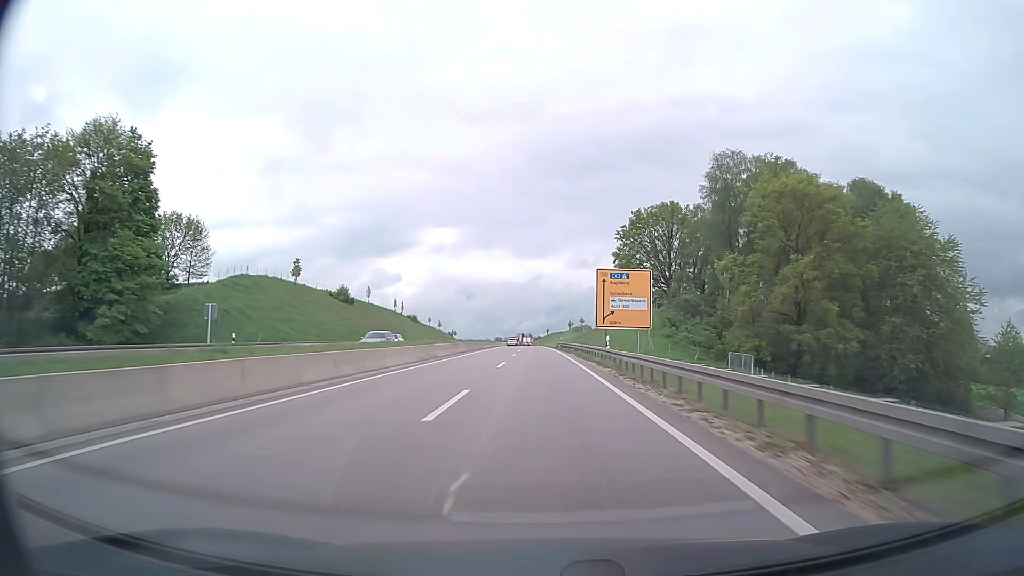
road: trunk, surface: asphalt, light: Day
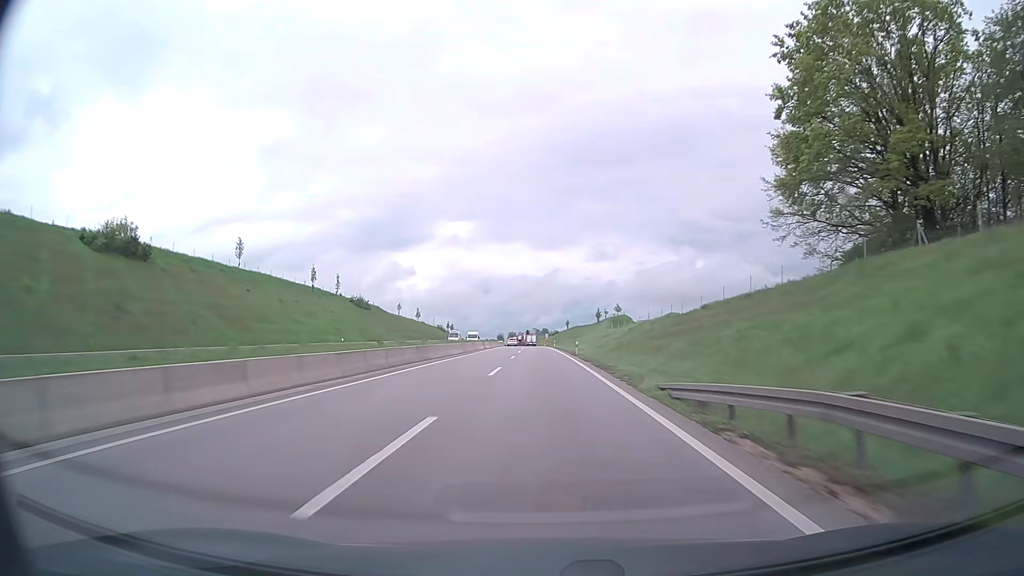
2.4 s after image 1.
(-0.9, +77.6) m; -1°
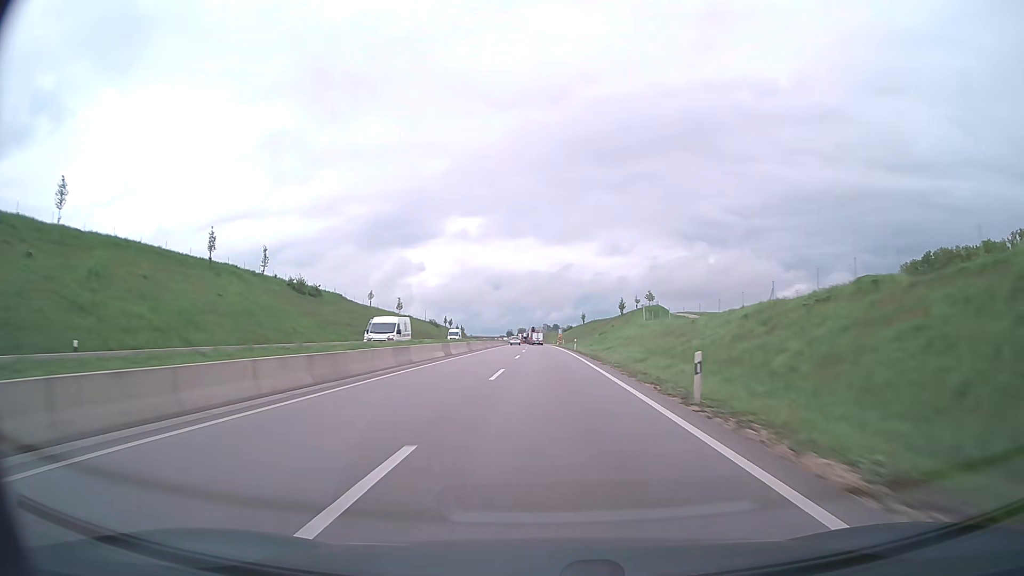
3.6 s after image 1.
(-0.3, +38.9) m; -1°
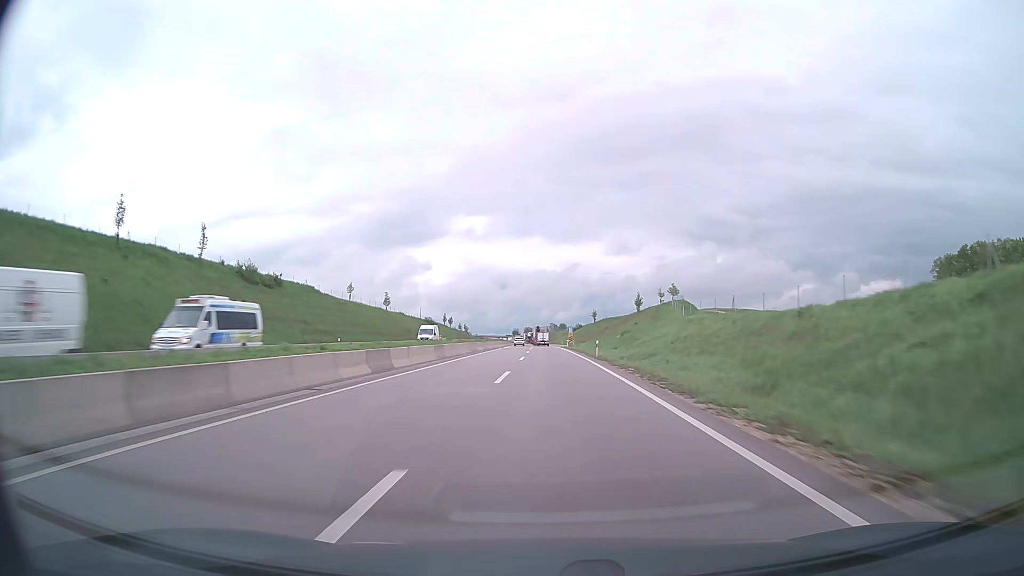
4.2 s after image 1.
(-0.1, +19.4) m; -1°
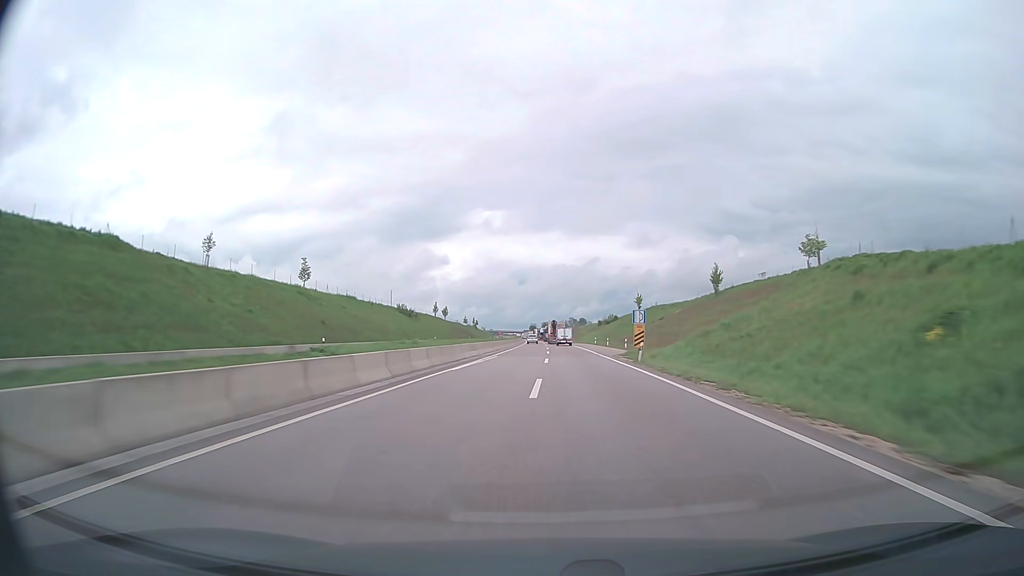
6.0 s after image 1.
(-0.8, +58.4) m; -1°
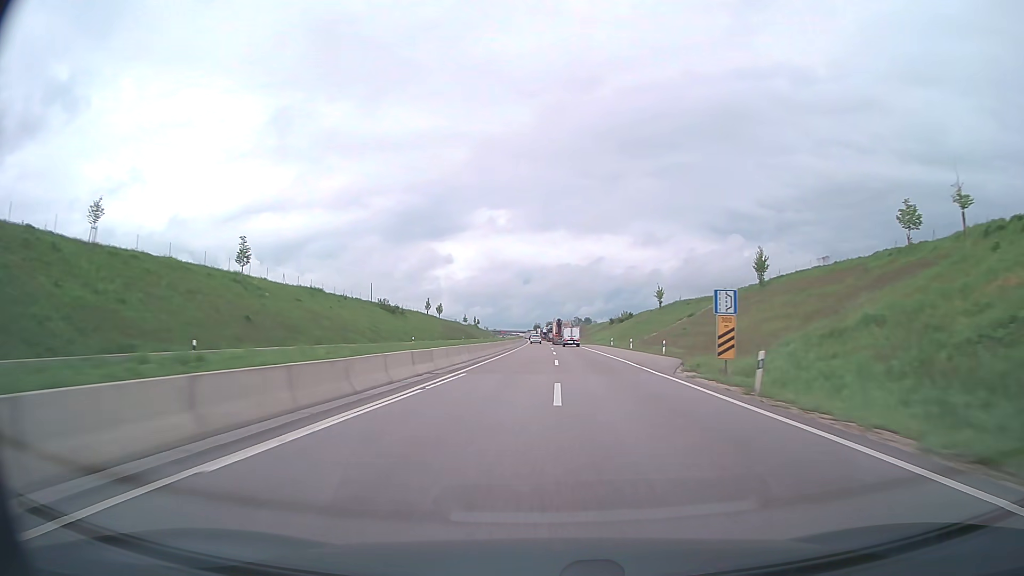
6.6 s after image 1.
(-0.1, +19.5) m; 0°
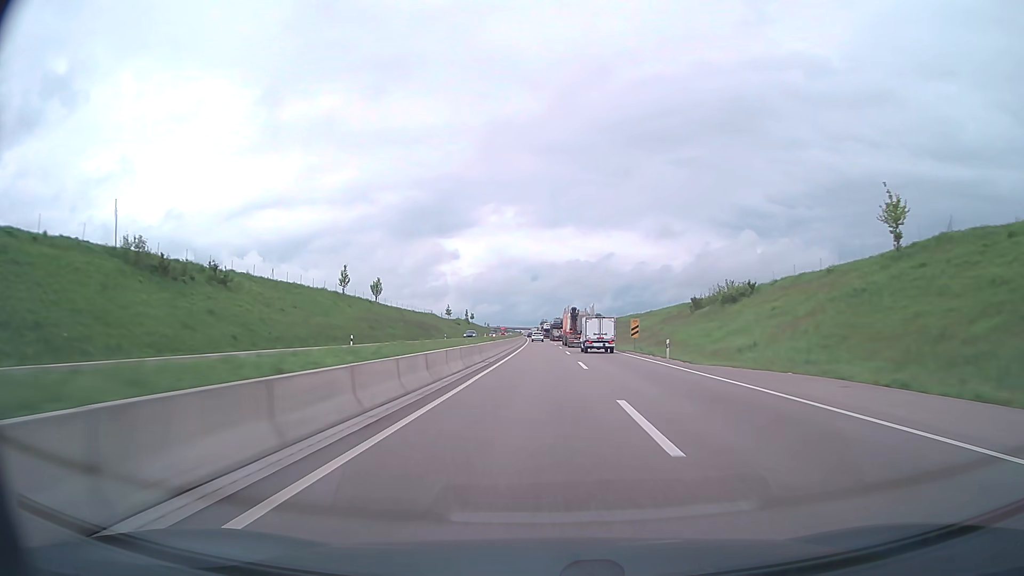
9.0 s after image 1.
(-0.5, +77.9) m; -1°
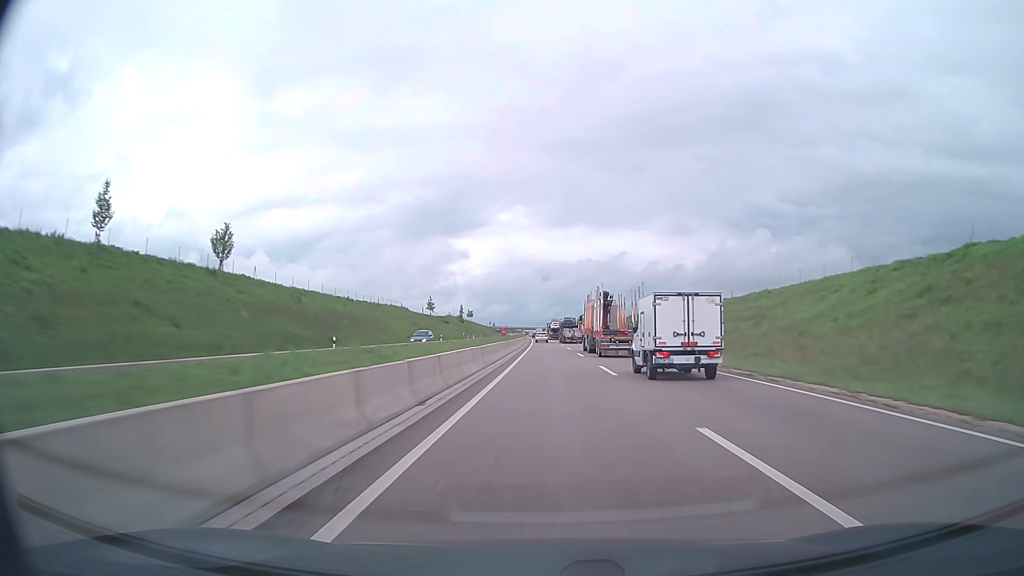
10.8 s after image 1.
(-0.4, +58.2) m; -1°
(0, +10) (0, +20) (0, +30) (0, +40) (0, +50) (0, +60) (0, +70) (0, +80) (0, +90) (0, +100) m
